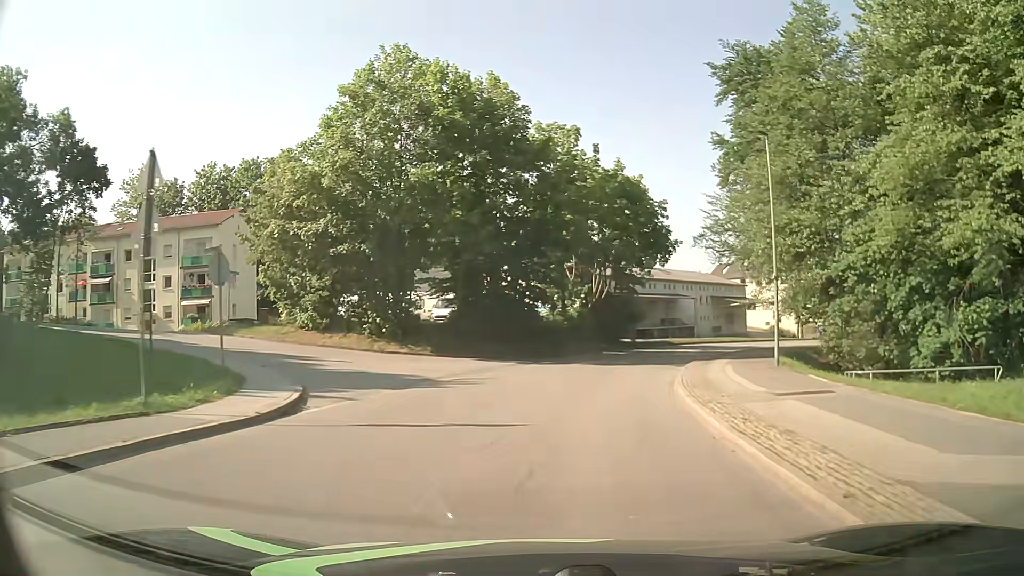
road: unclassified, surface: asphalt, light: Day
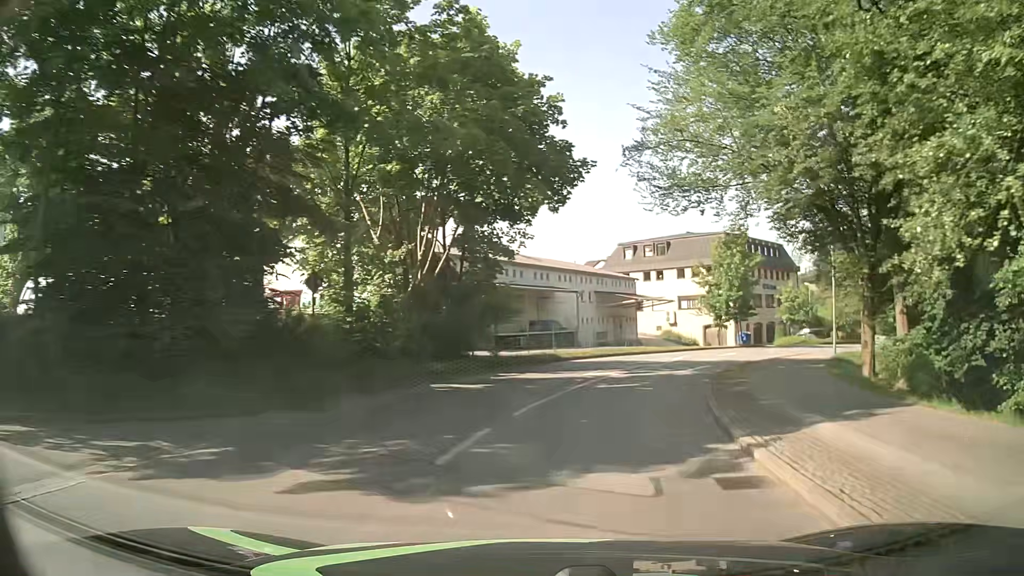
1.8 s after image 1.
(+2.2, +20.8) m; +13°
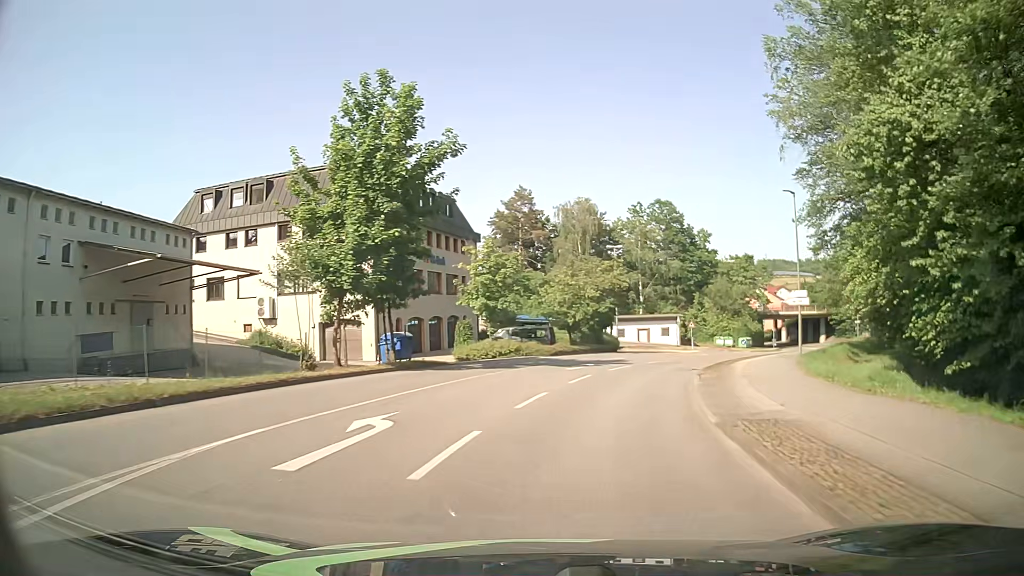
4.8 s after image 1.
(+8.5, +32.8) m; +30°
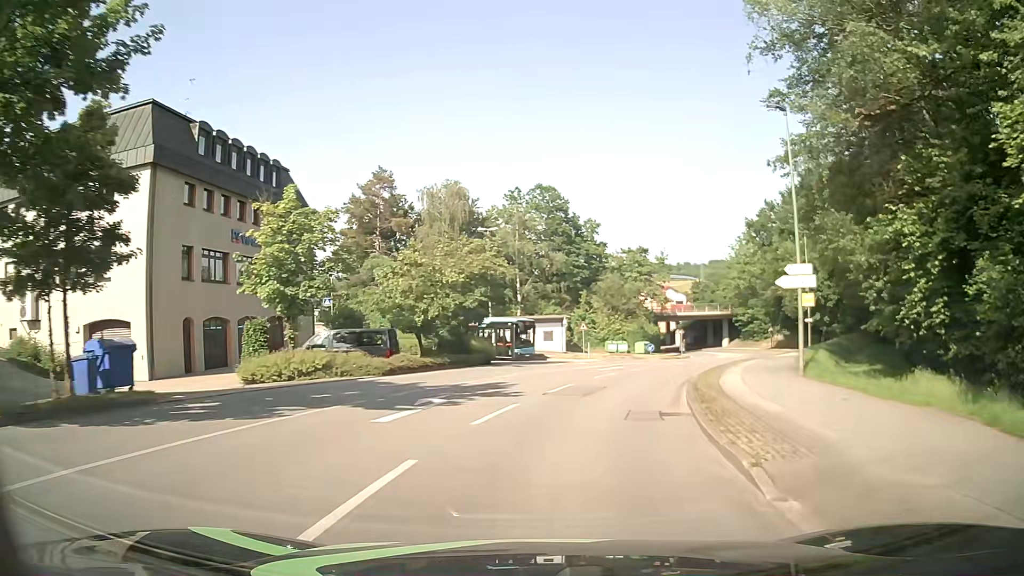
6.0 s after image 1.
(+1.3, +13.9) m; +10°
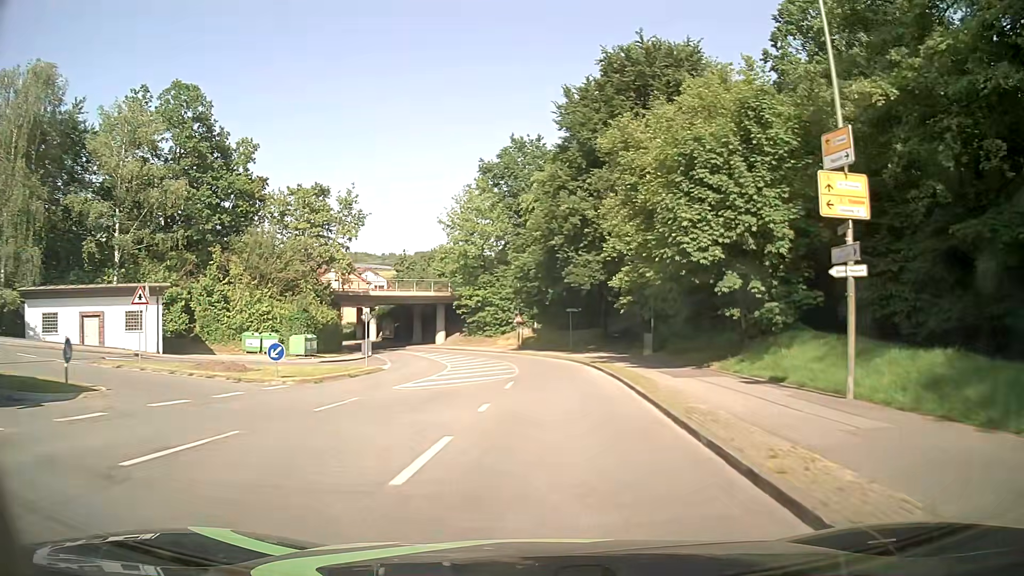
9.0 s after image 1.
(+7.9, +34.2) m; +26°
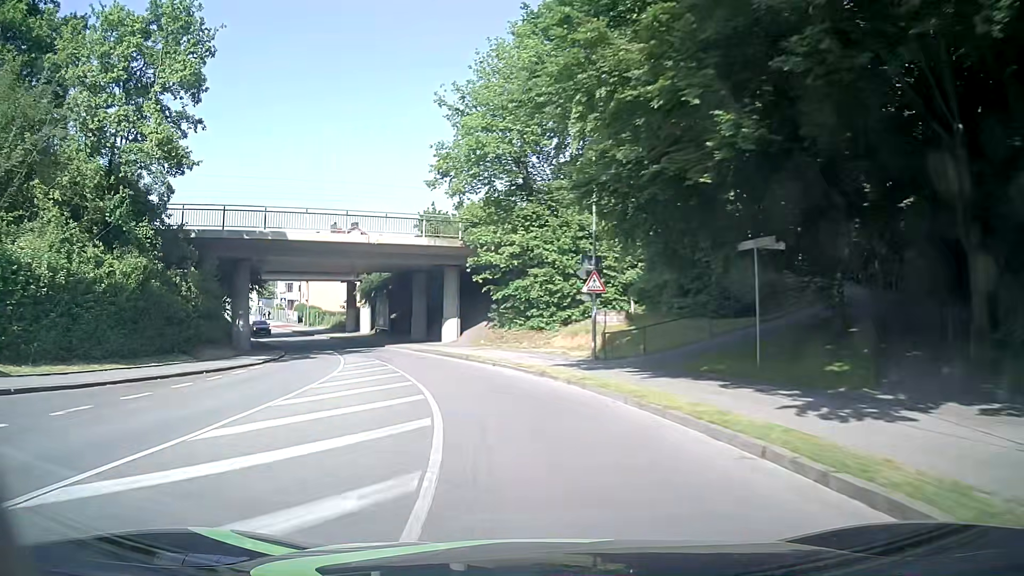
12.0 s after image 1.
(-0.3, +36.8) m; -6°
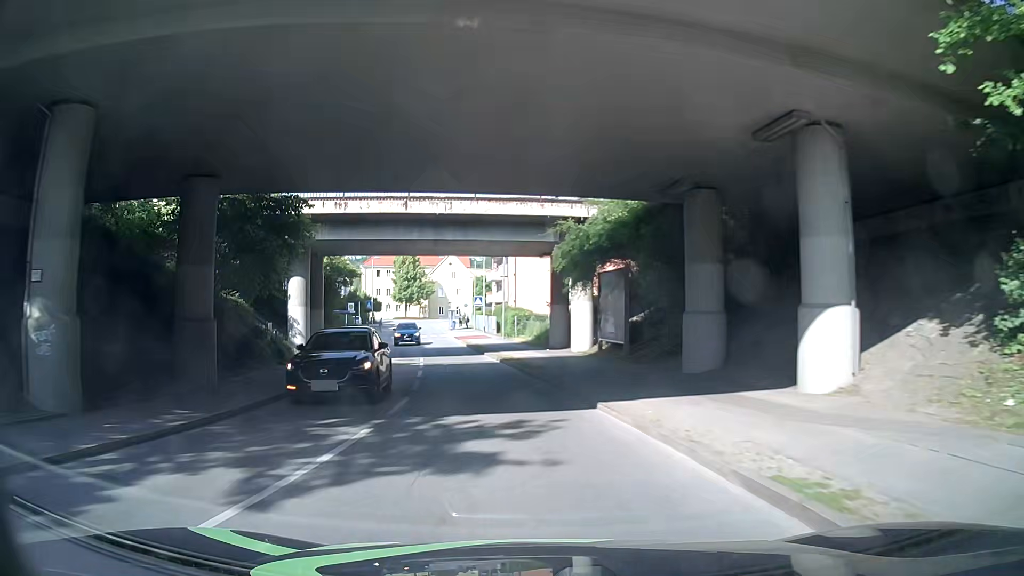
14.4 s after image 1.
(-5.5, +29.3) m; -22°
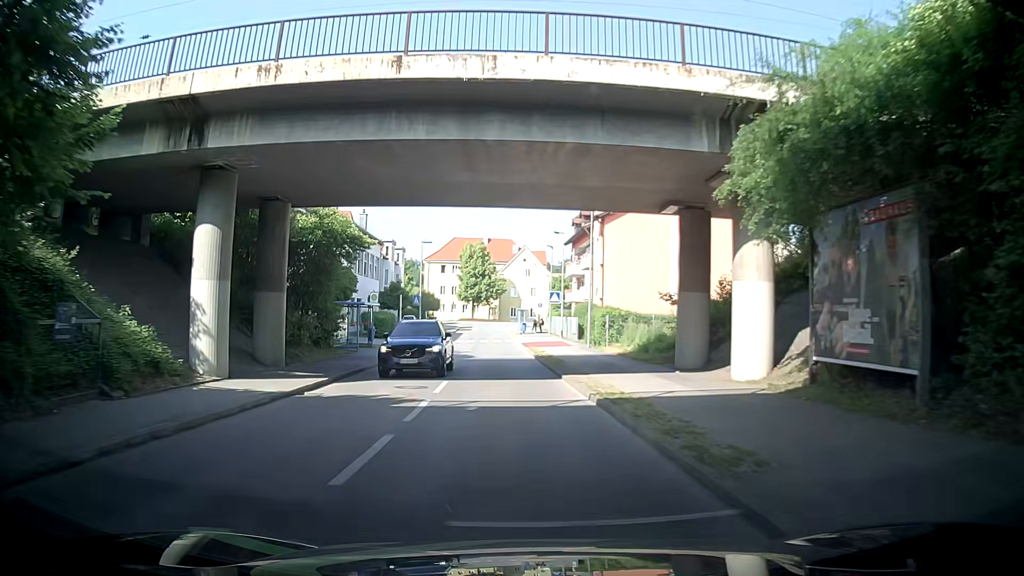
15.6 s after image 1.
(-1.2, +14.8) m; -13°
(0, +10) (+1, +20) (+2, +30) (+2, +40) (+3, +50) (+3, +60) (+3, +70) (+4, +80) (+5, +90) (+8, +99) m
